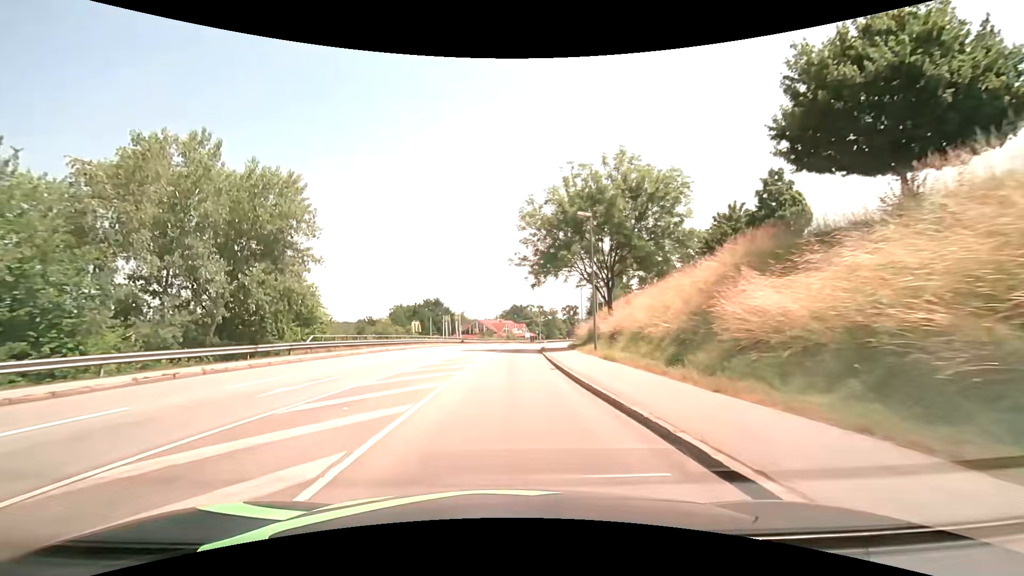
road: tertiary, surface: asphalt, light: Day
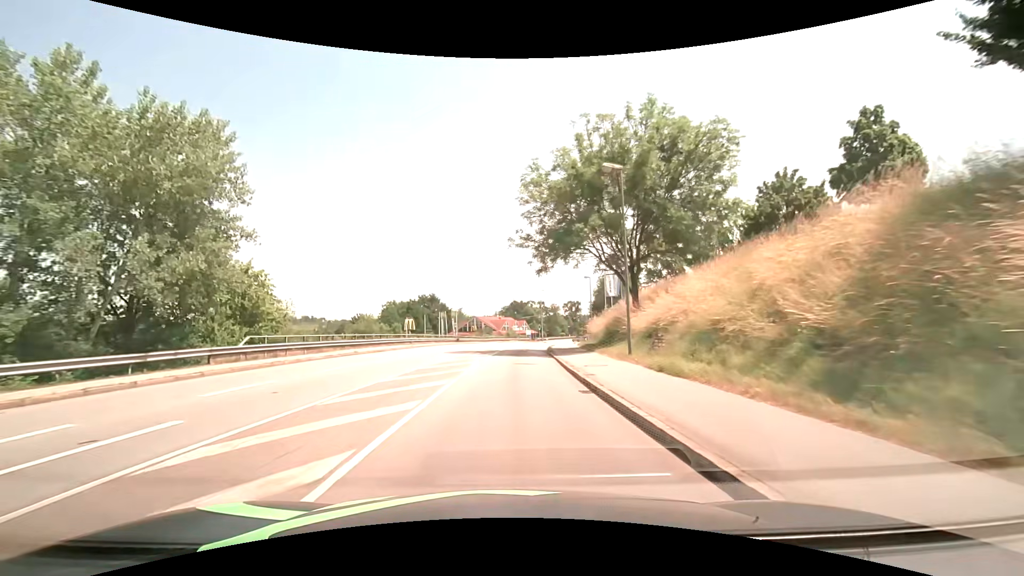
(0.0, +7.7) m; 0°
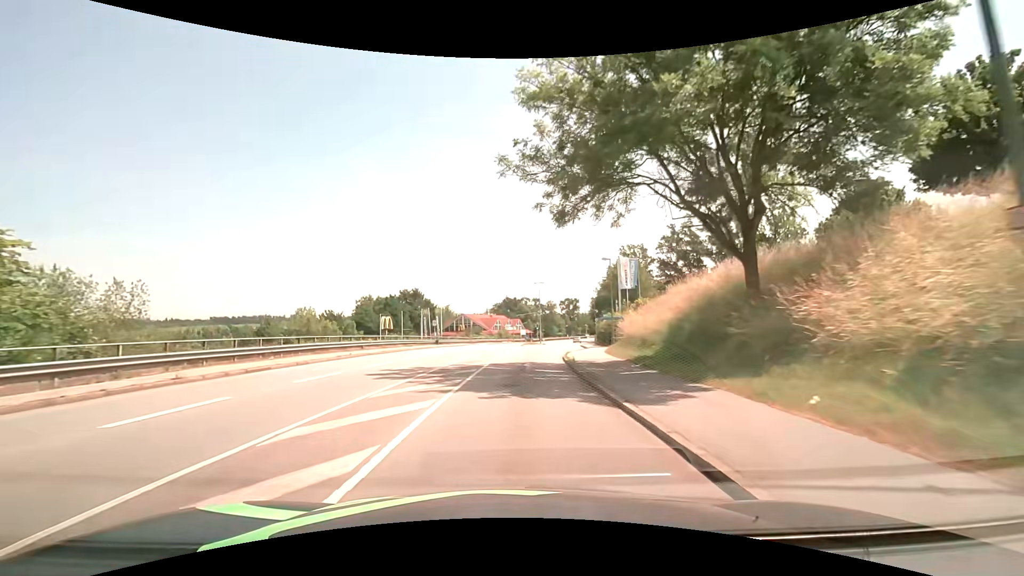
(+0.1, +15.4) m; +1°
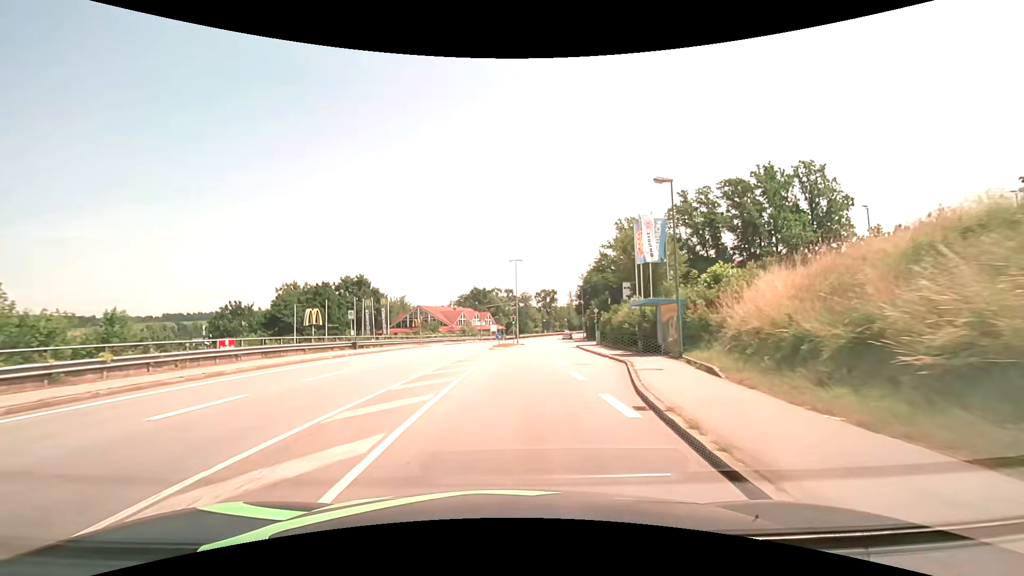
(+0.6, +23.1) m; +4°
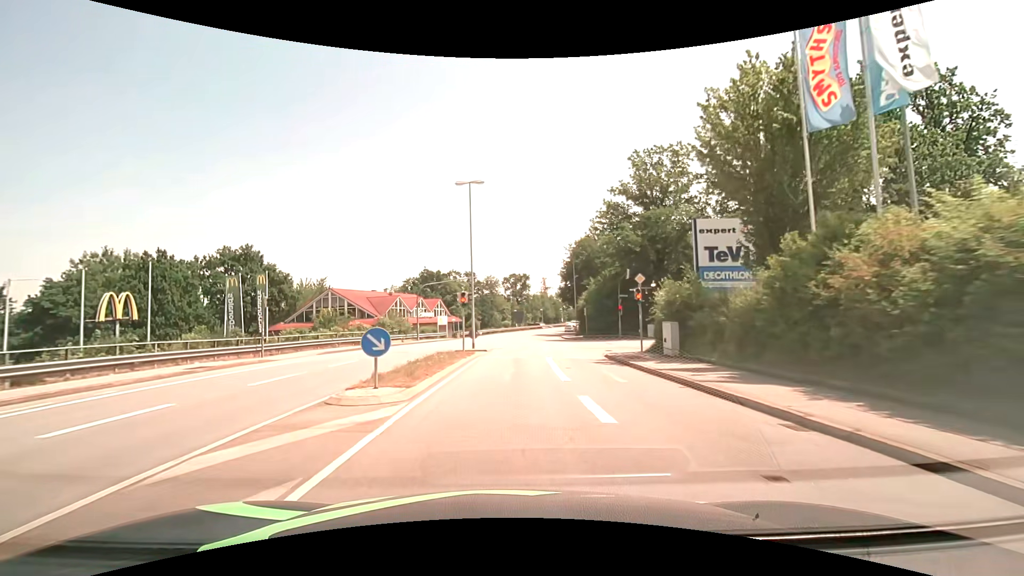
(+1.0, +30.9) m; +4°
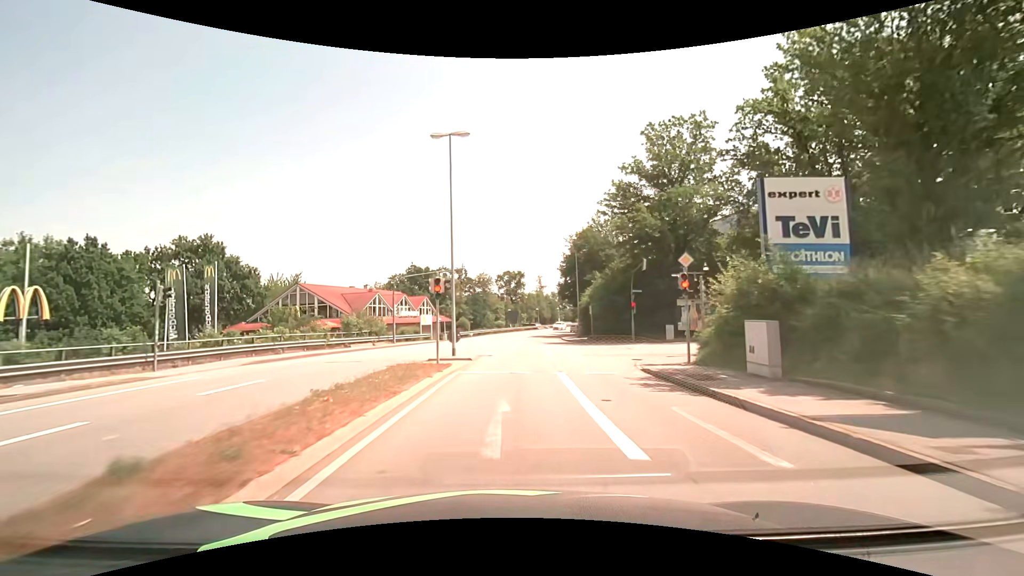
(+0.1, +7.7) m; +1°
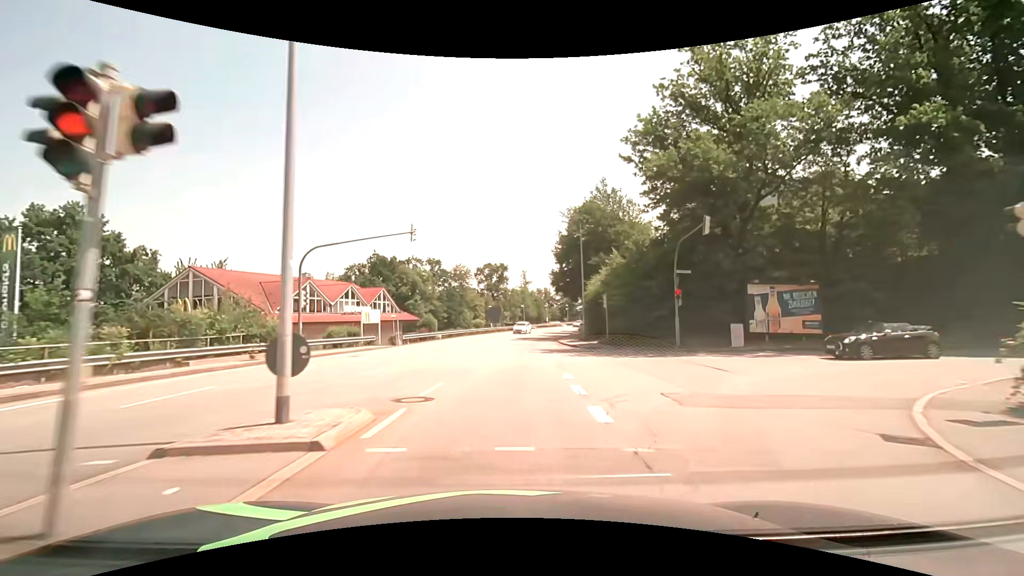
(+0.3, +15.5) m; +2°
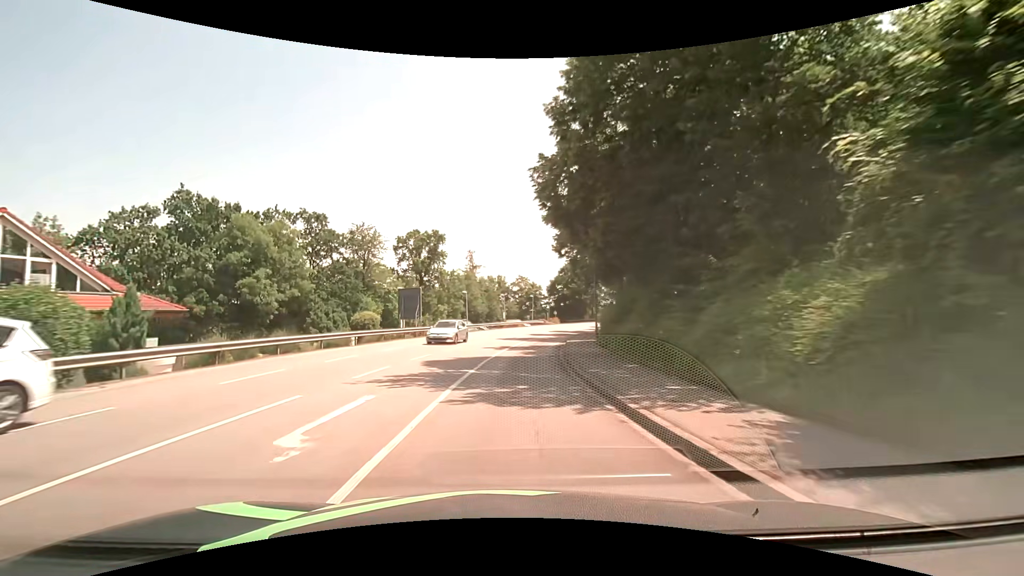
(+1.9, +38.3) m; +5°
(0, +10) (+1, +20) (+2, +30) (+3, +40) (+5, +50) (+8, +59) (+11, +69) (+15, +78) (+19, +87) (+23, +96) m
